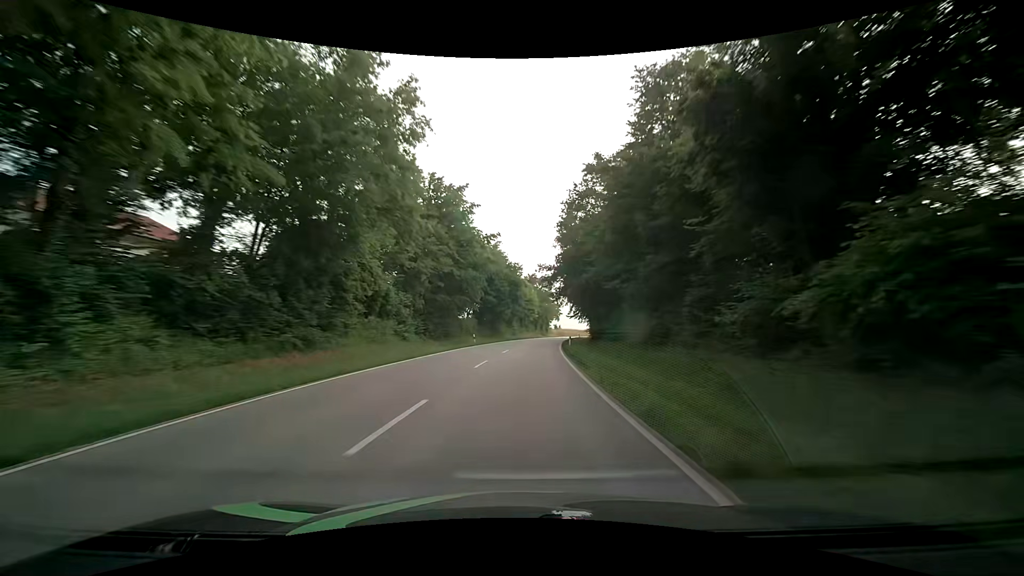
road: secondary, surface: asphalt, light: Day
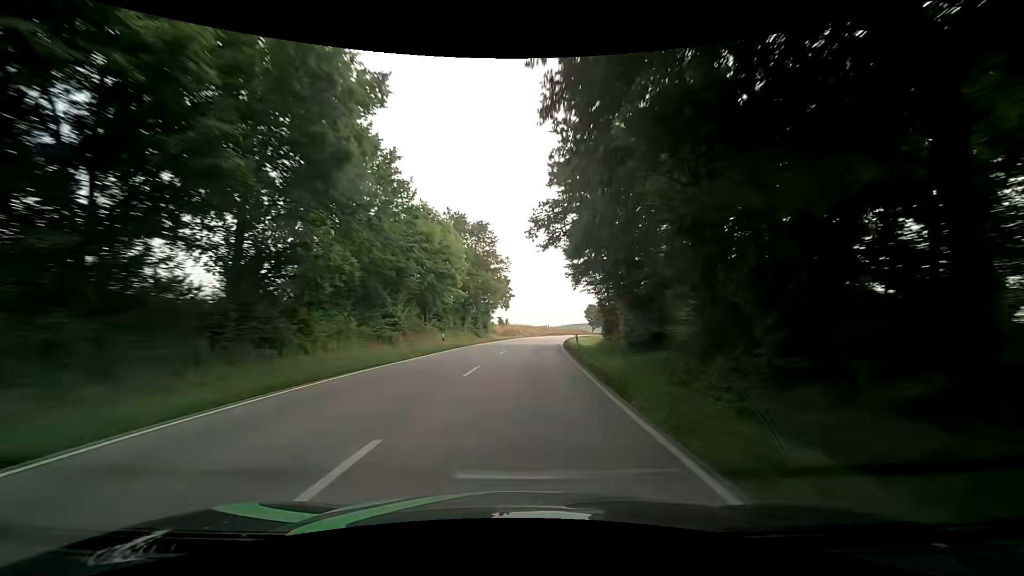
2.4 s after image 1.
(+3.5, +63.3) m; +7°
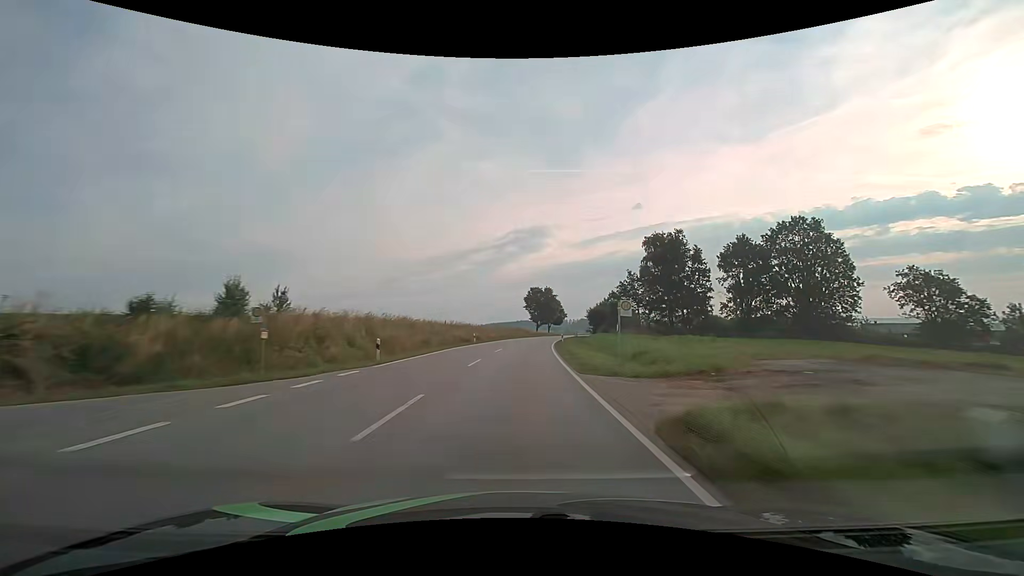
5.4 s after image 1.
(+6.2, +79.2) m; +9°
(0, +10) (0, +20) (+1, +30) (+1, +40) (+2, +50) (+3, +60) (+4, +70) (+5, +80) (+7, +90) (+9, +99) m
